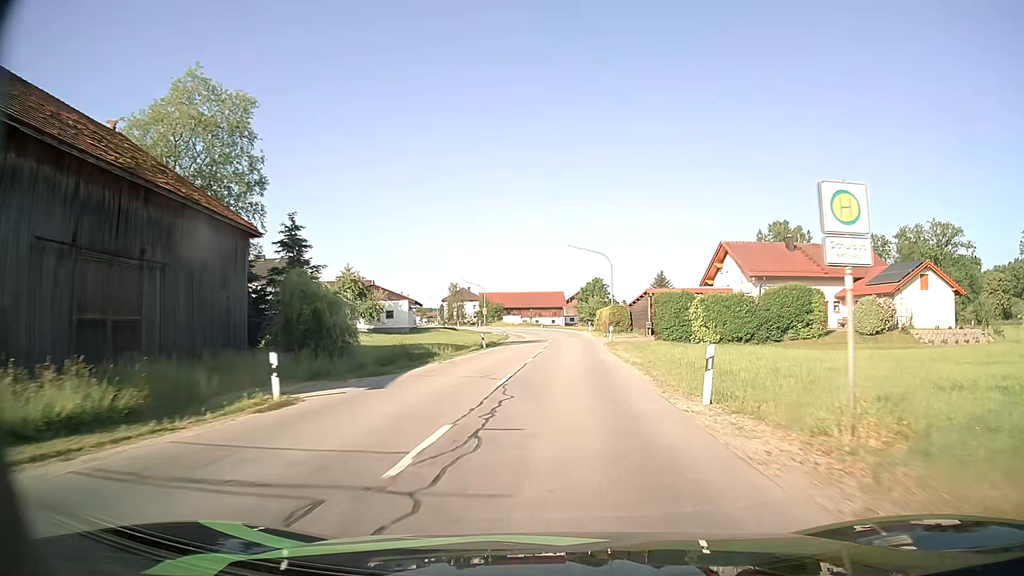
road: secondary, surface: asphalt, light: Day
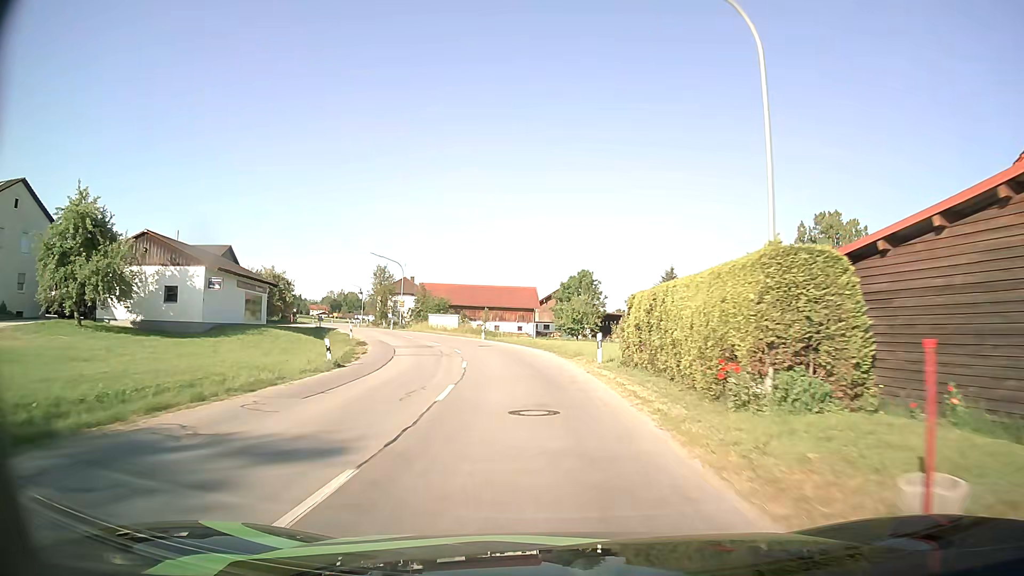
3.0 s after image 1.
(+2.1, +46.4) m; +3°
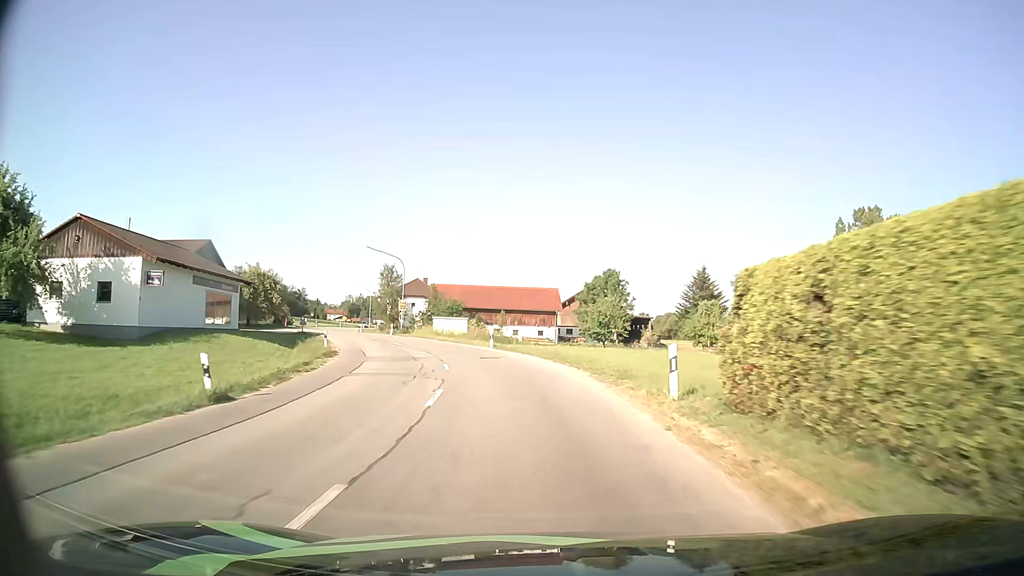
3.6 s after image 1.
(-0.1, +9.3) m; -2°
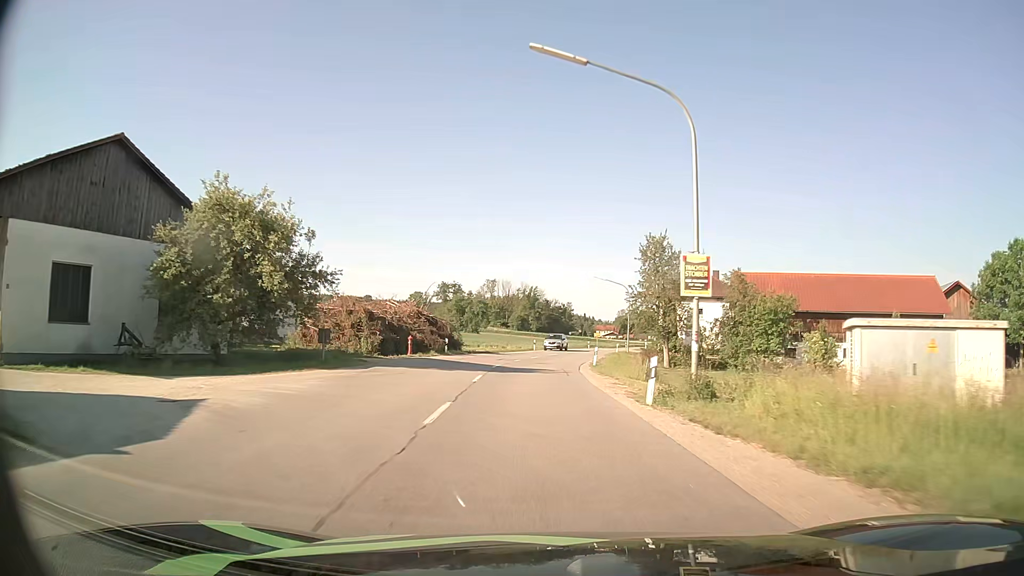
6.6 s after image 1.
(-9.1, +45.0) m; -23°
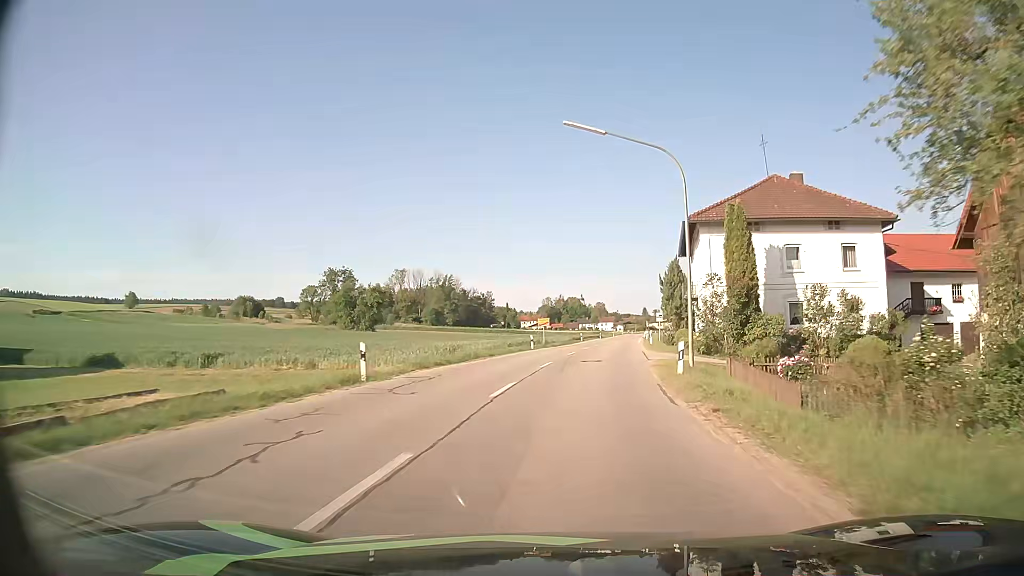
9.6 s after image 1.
(+0.7, +47.7) m; +6°
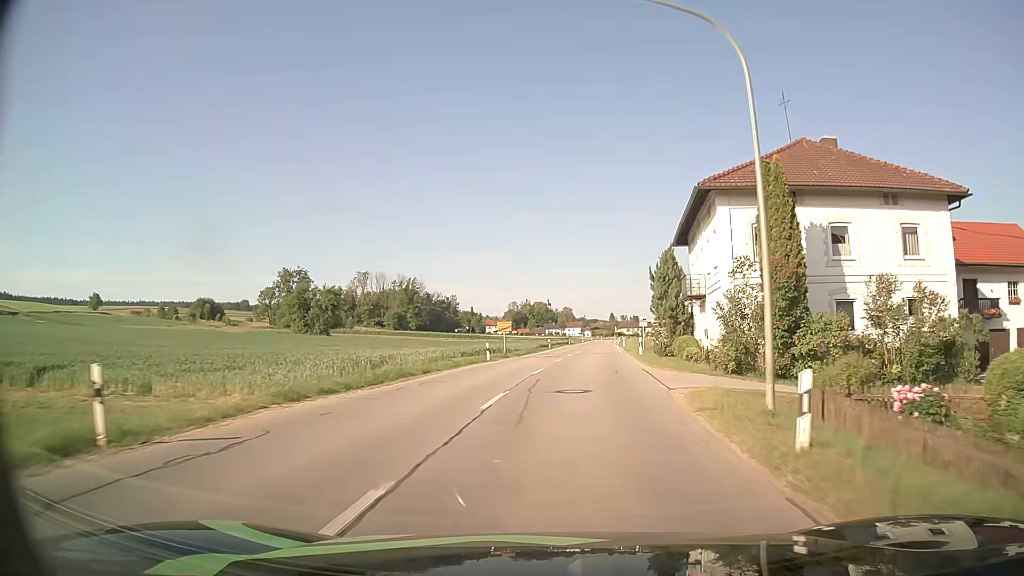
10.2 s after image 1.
(+0.2, +9.9) m; +2°
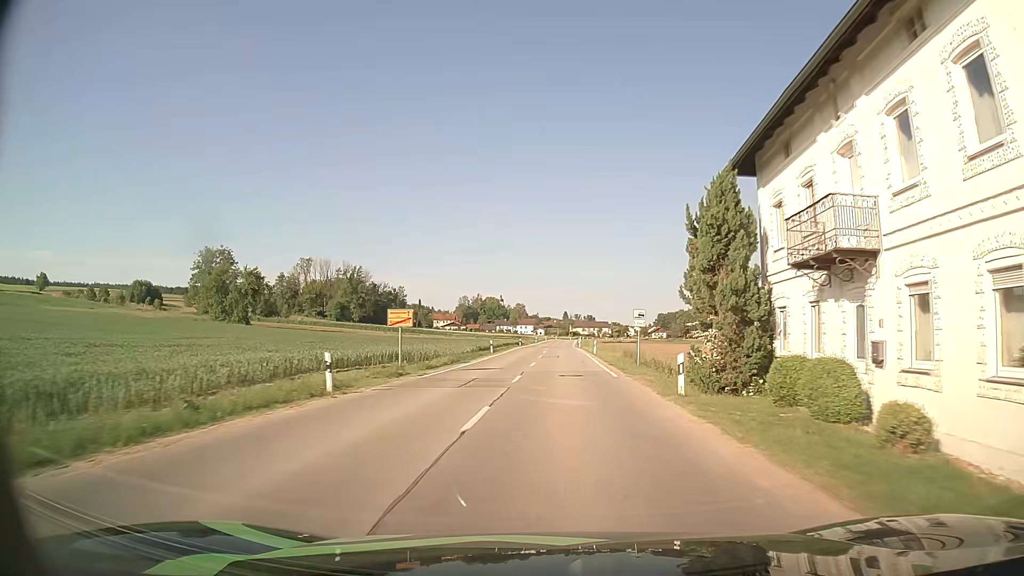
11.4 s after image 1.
(+0.8, +20.0) m; +4°
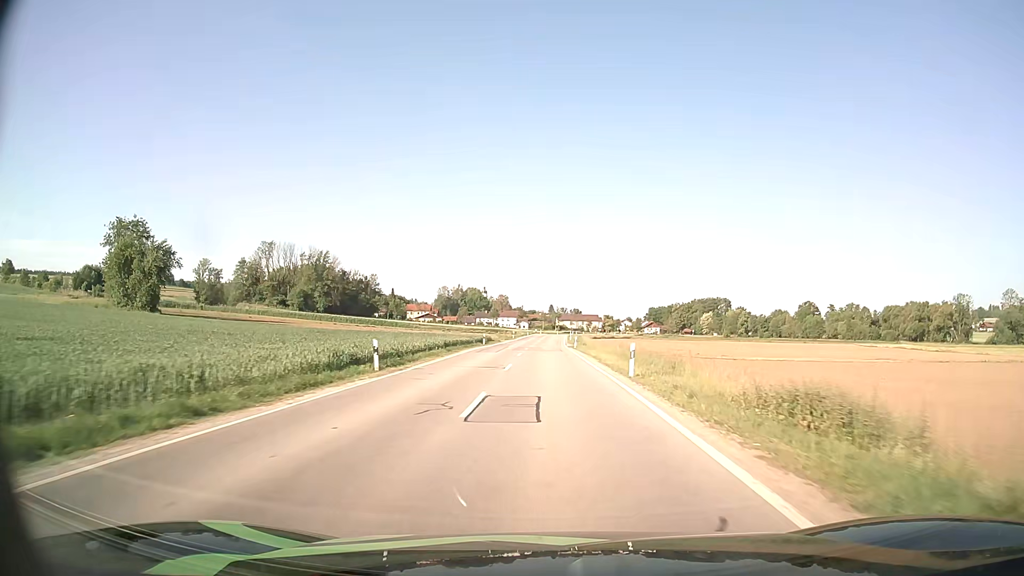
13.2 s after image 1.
(+0.7, +30.8) m; +2°
(0, +10) (0, +20) (0, +30) (0, +40) (0, +50) (0, +60) (0, +70) (0, +80) (0, +90) (0, +100) m
